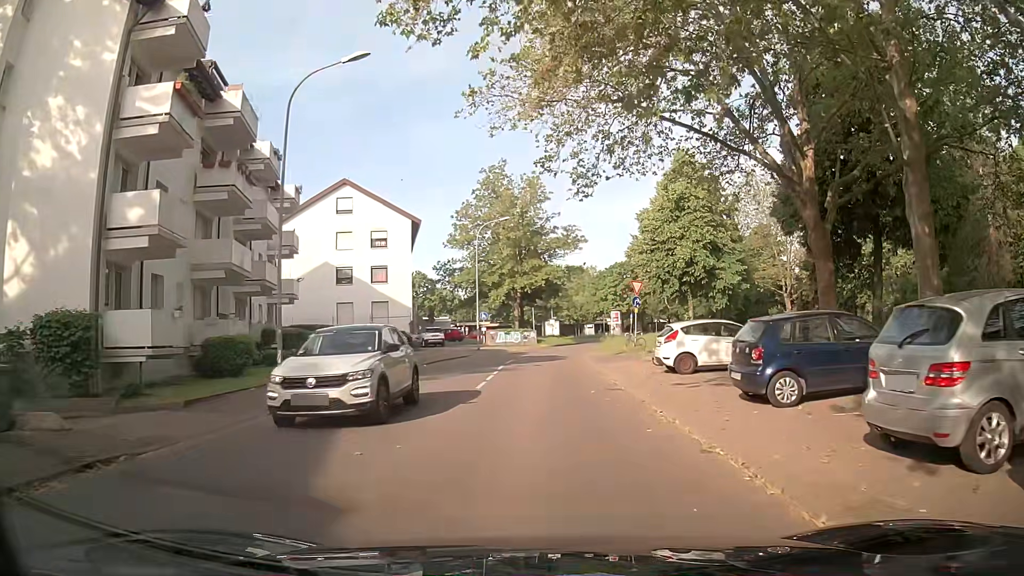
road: residential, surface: asphalt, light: Day
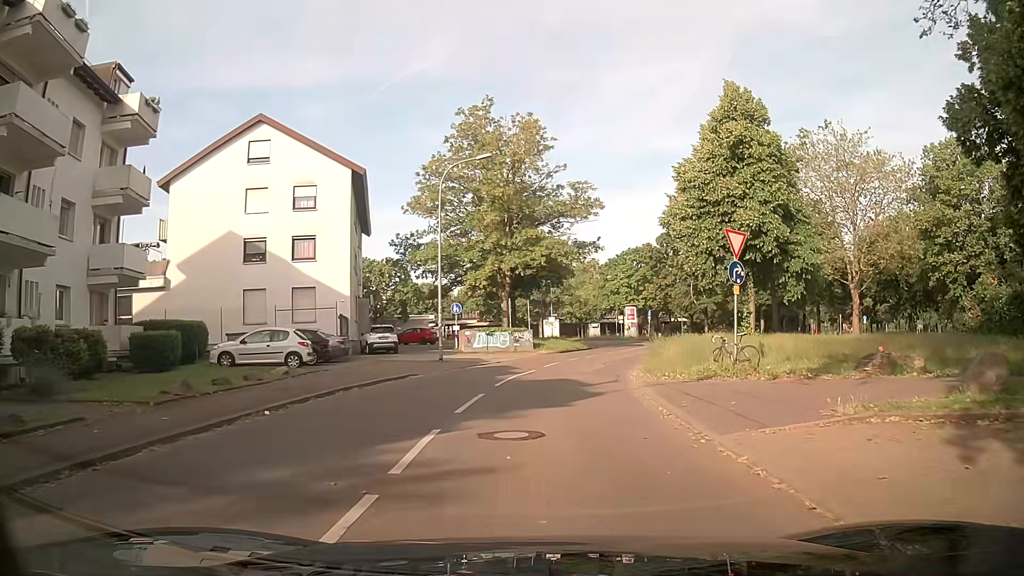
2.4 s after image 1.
(-0.1, +17.3) m; -1°
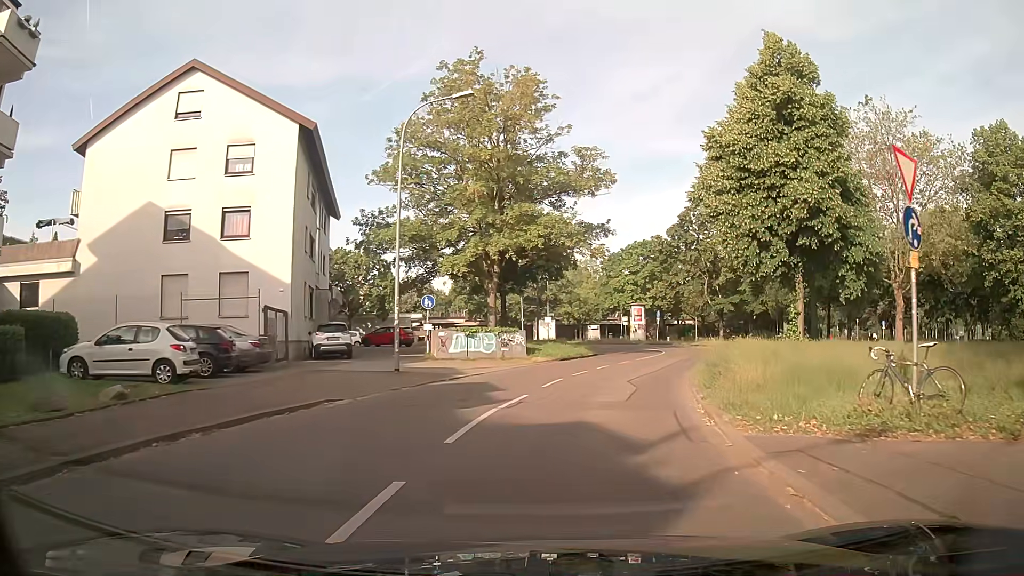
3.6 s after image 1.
(+0.2, +8.4) m; +1°
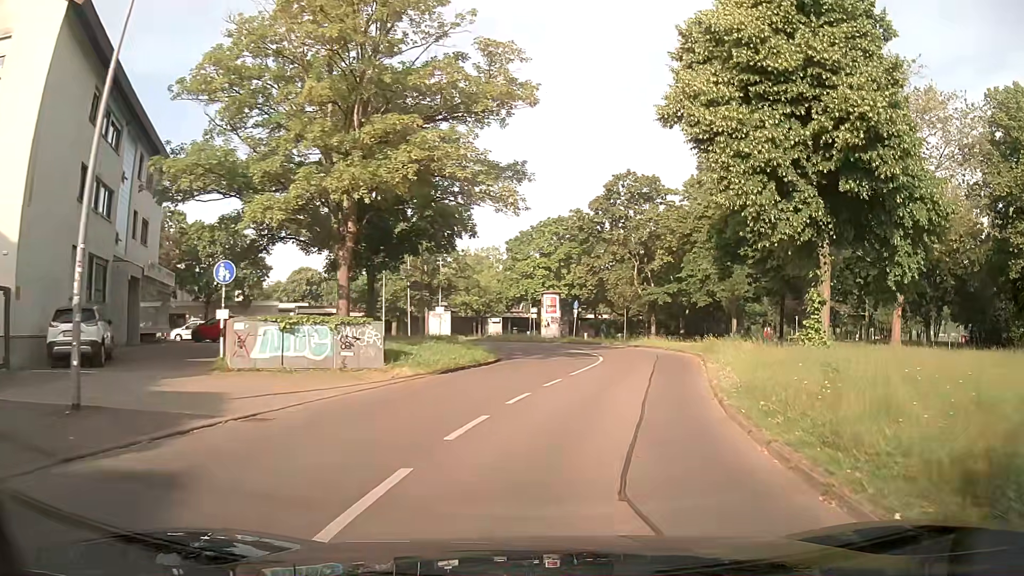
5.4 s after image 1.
(+0.8, +12.4) m; +8°
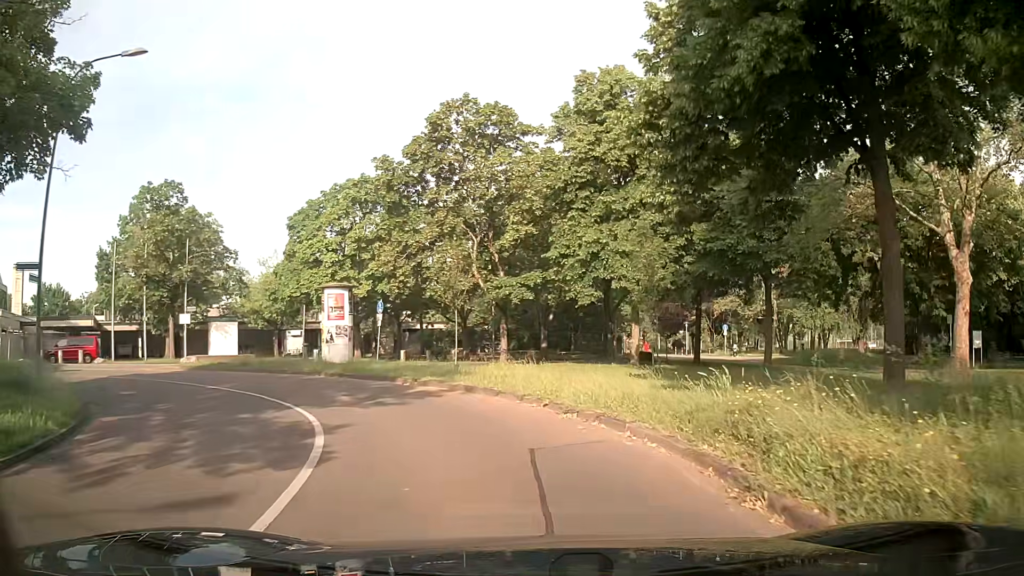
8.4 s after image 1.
(+3.0, +19.6) m; +13°
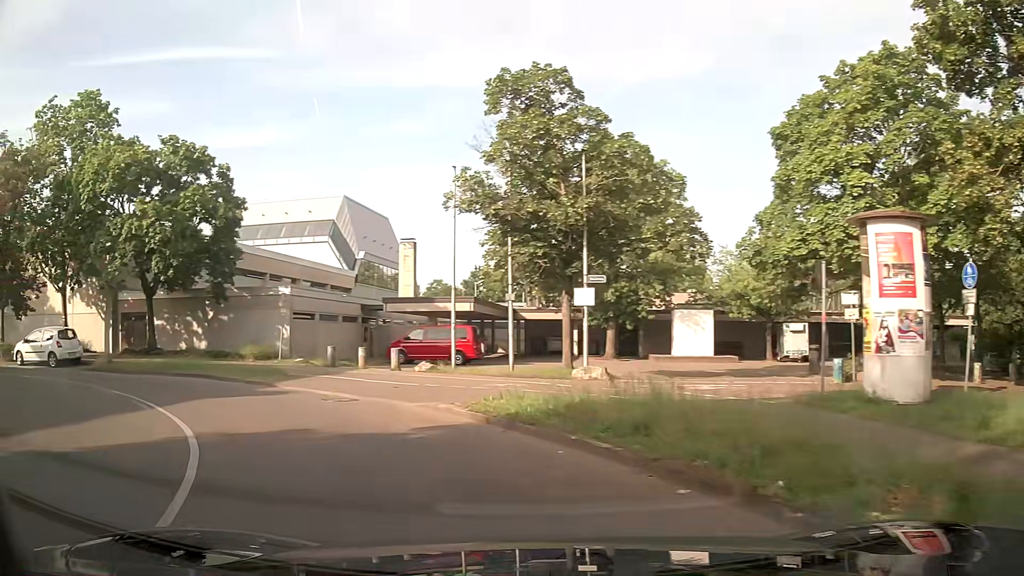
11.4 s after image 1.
(-5.2, +17.2) m; -43°
(-3, +10) (-10, +16) (-19, +19) (-29, +21) (-39, +22) (-49, +23) (-59, +24) (-69, +26) (-79, +27) (-89, +28) m
